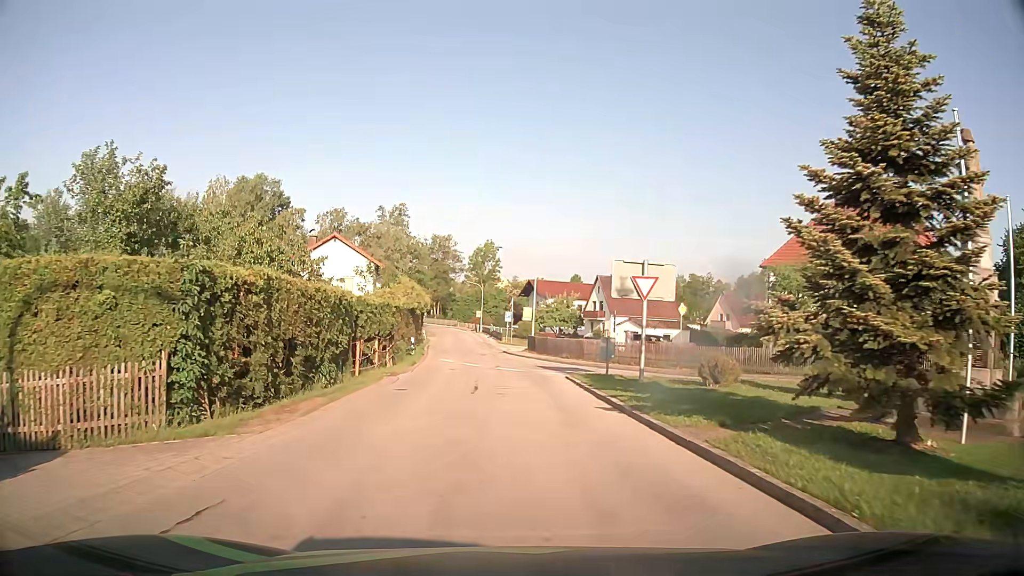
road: tertiary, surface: asphalt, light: Day
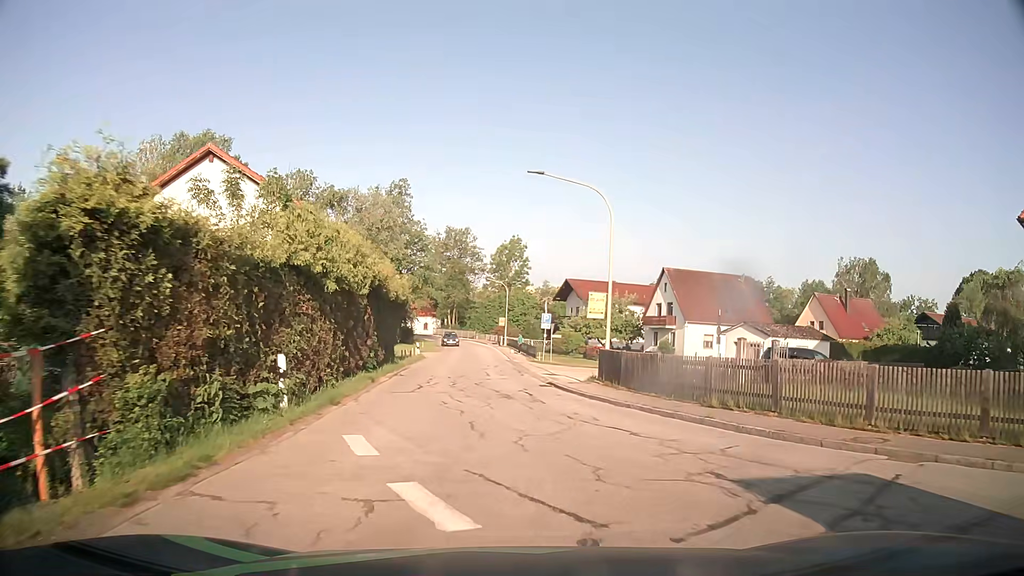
(-0.8, +24.0) m; -2°
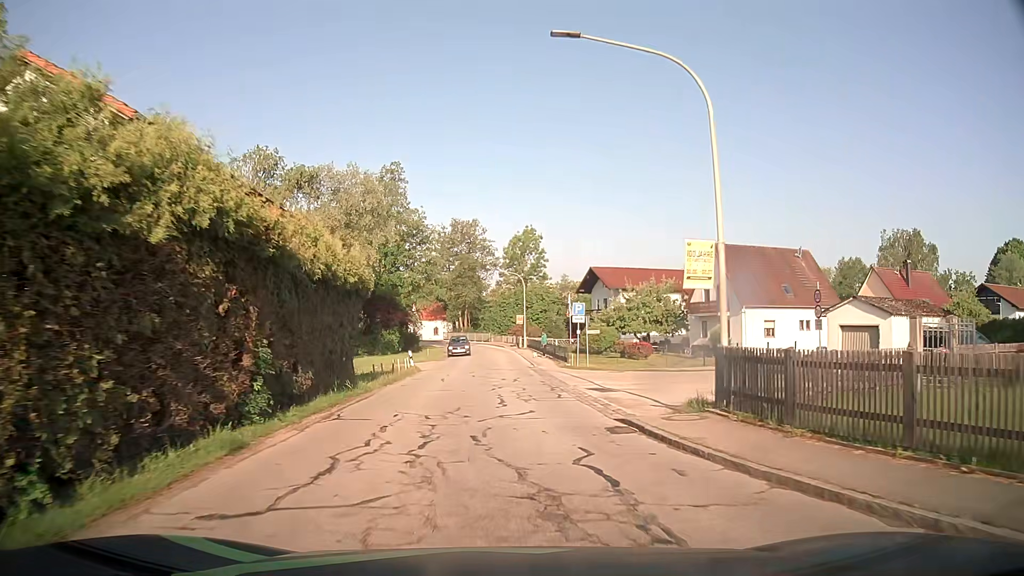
(-0.1, +11.3) m; -1°
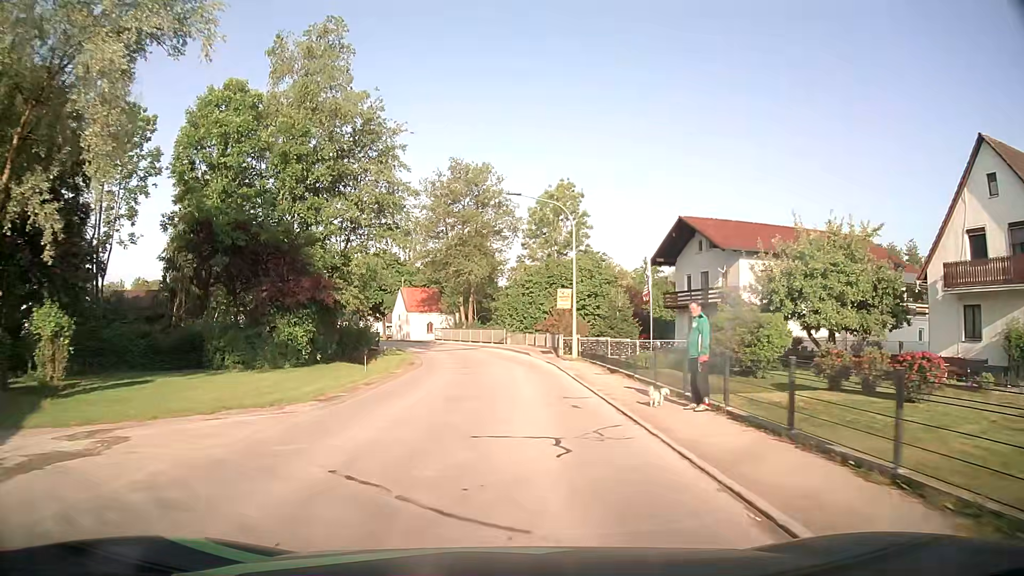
(-0.5, +33.3) m; -2°
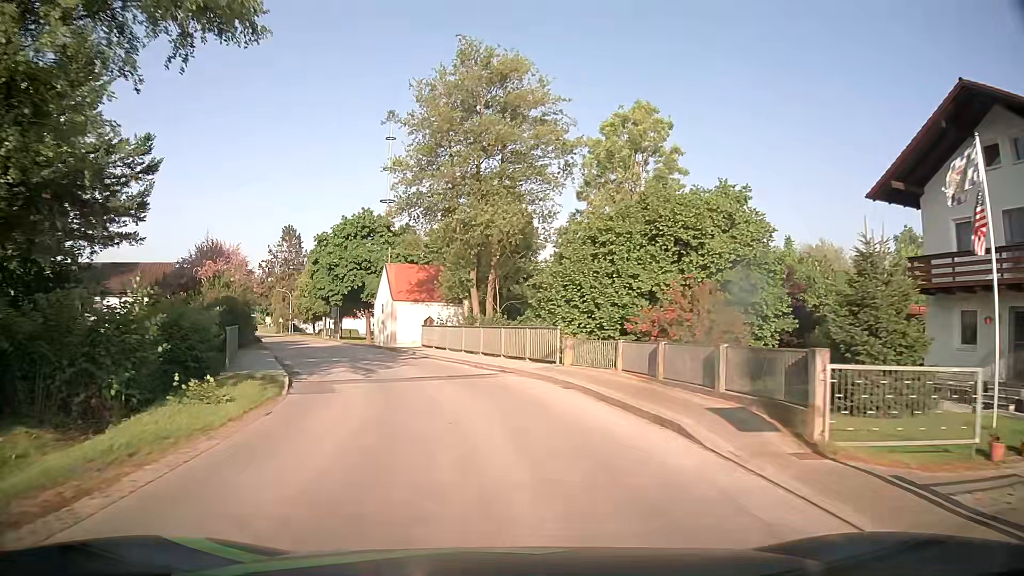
(-0.5, +28.0) m; -2°
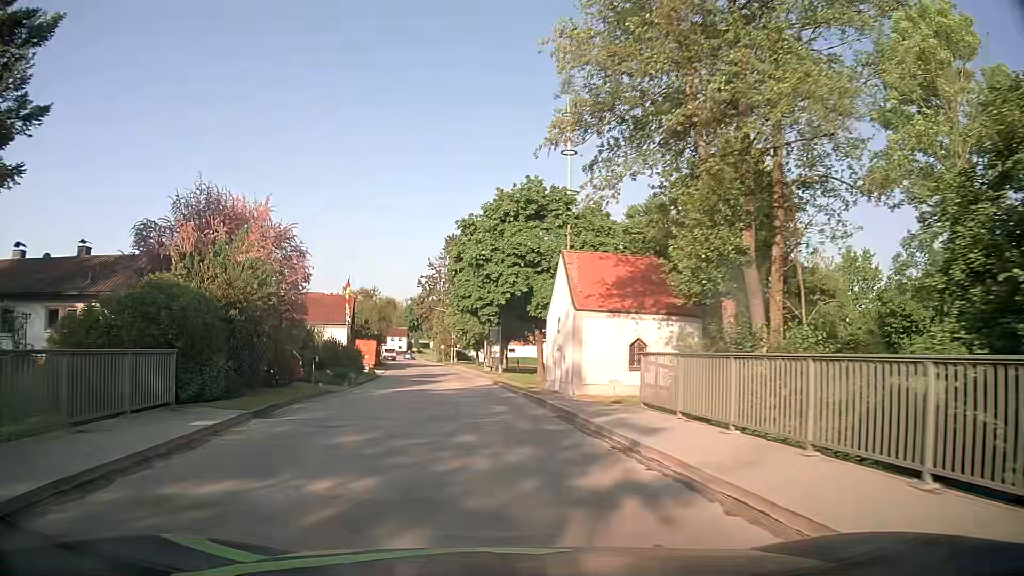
(-2.7, +20.0) m; -16°
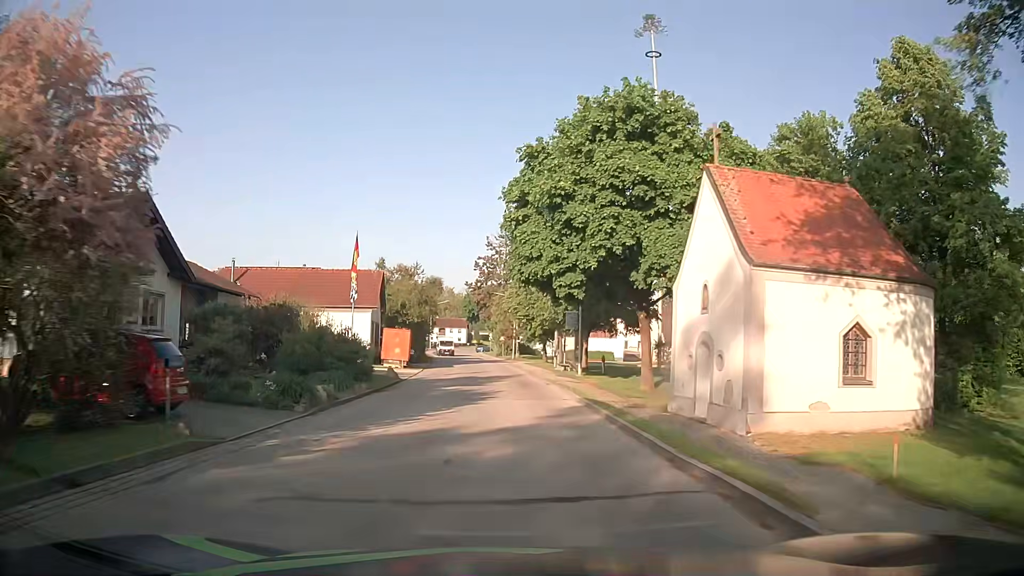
(-0.8, +14.0) m; -5°
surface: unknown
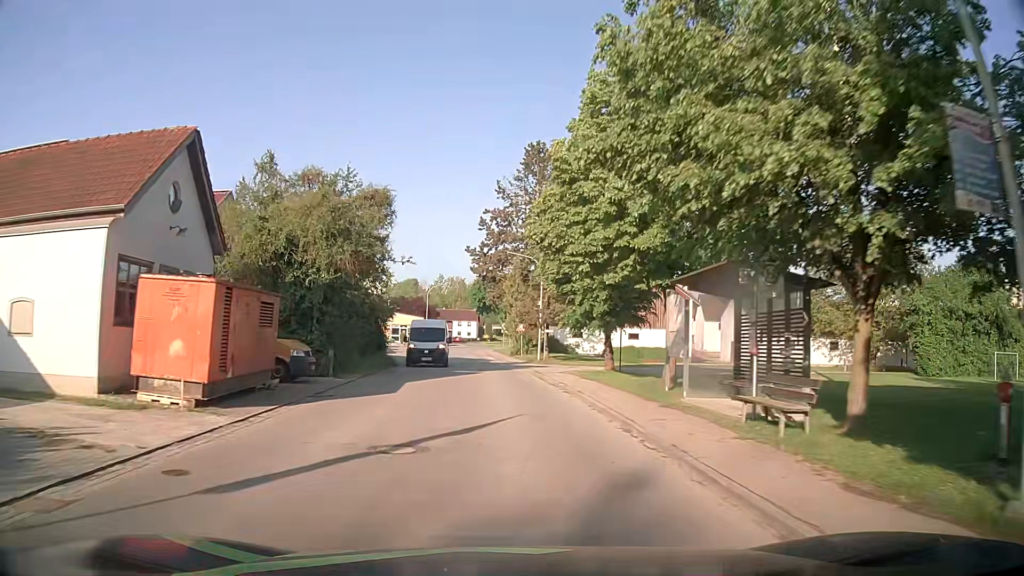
(-0.5, +29.4) m; -1°
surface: asphalt
(0, +10) (-1, +20) (-1, +30) (-2, +40) (-3, +50) (-4, +60) (-5, +70) (-6, +80) (-7, +90) (-4, +99) m
